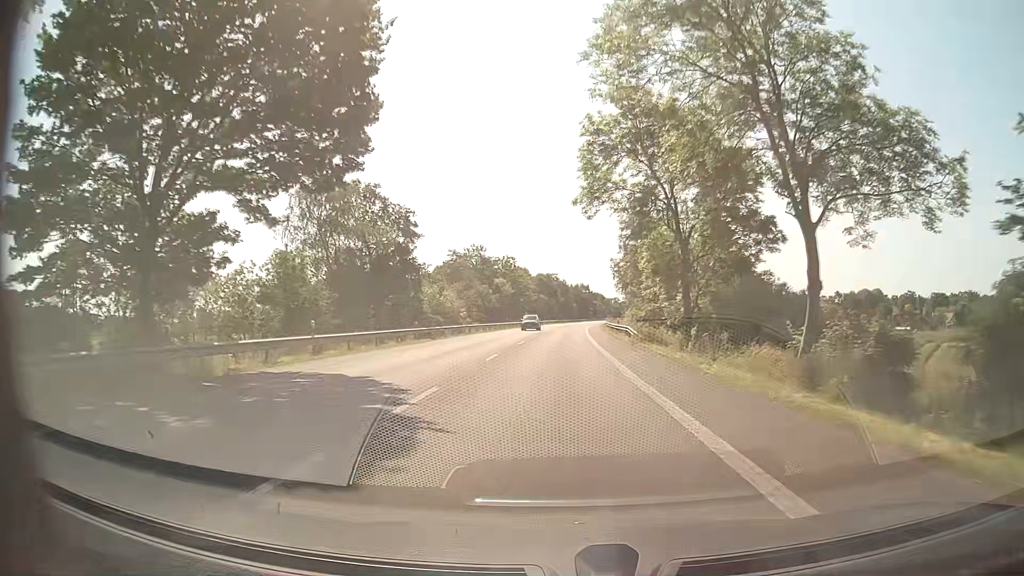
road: primary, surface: asphalt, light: Day
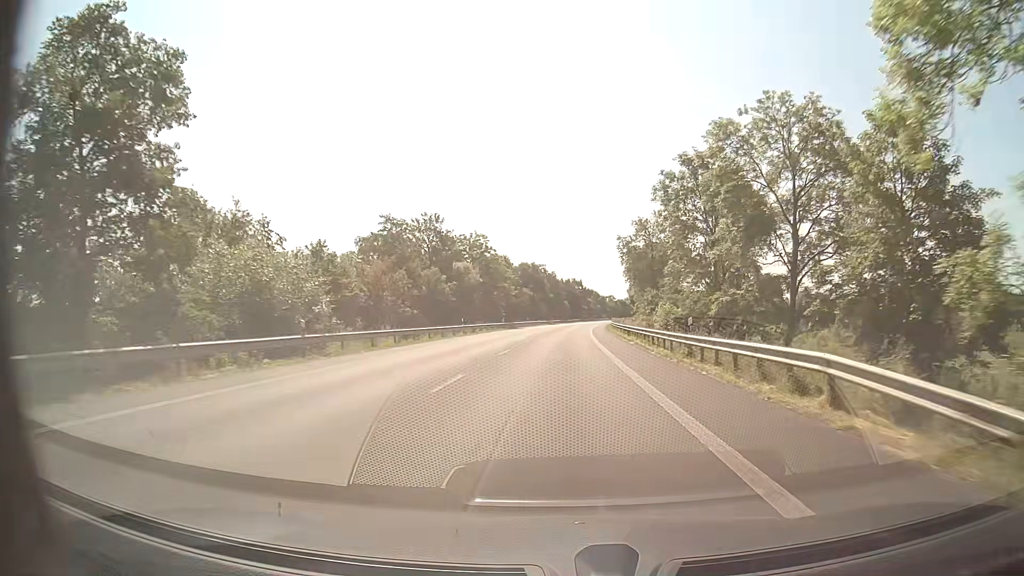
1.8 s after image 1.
(+0.3, +33.3) m; +1°
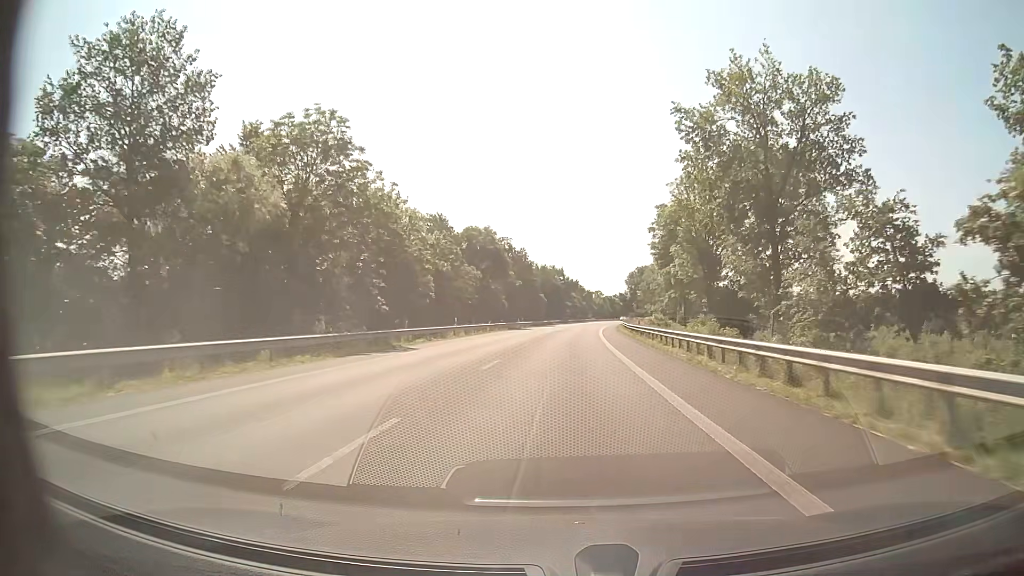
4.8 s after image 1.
(+1.0, +55.5) m; +2°
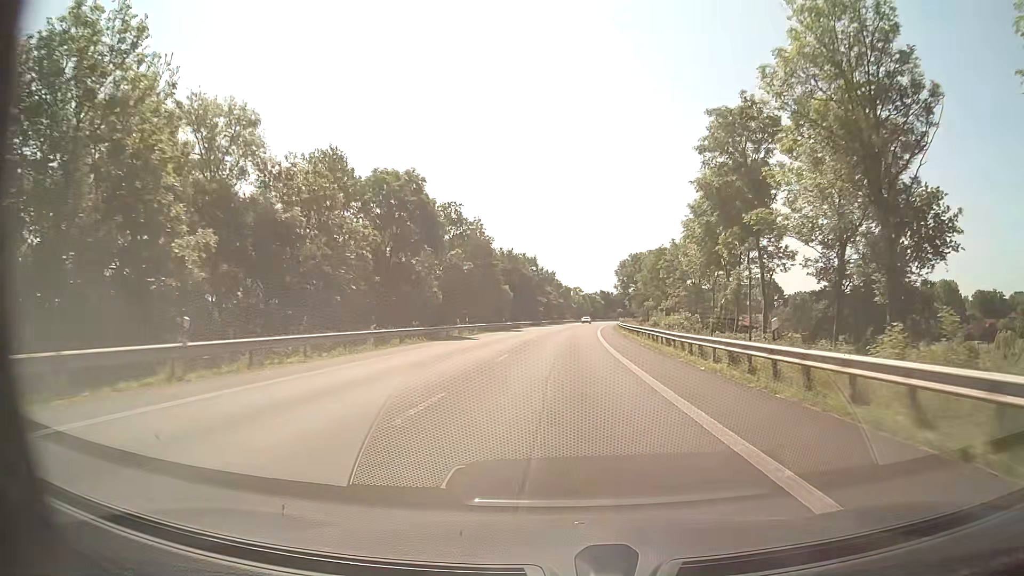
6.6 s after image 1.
(+0.5, +33.3) m; +2°
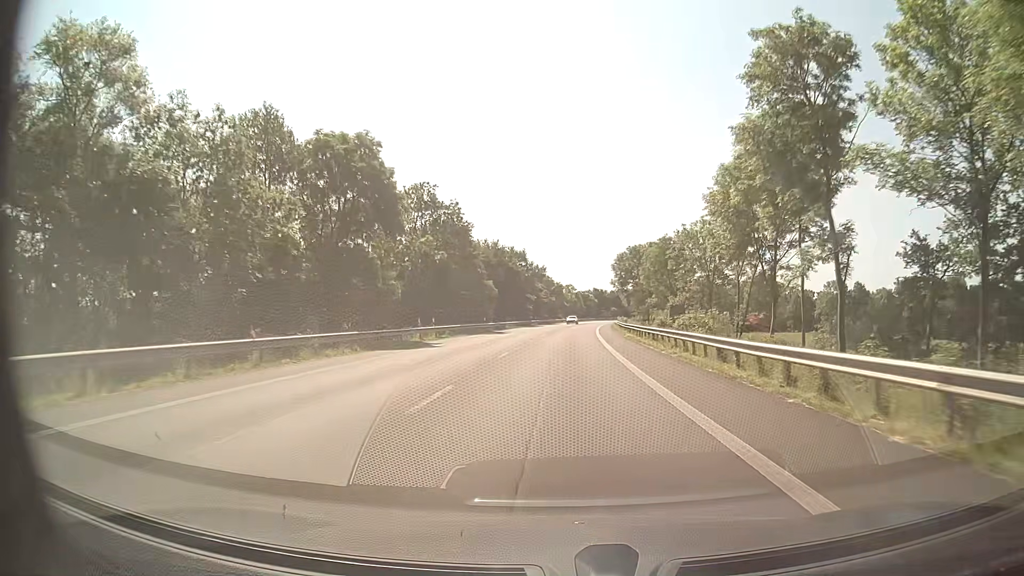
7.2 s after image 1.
(0.0, +11.1) m; +1°
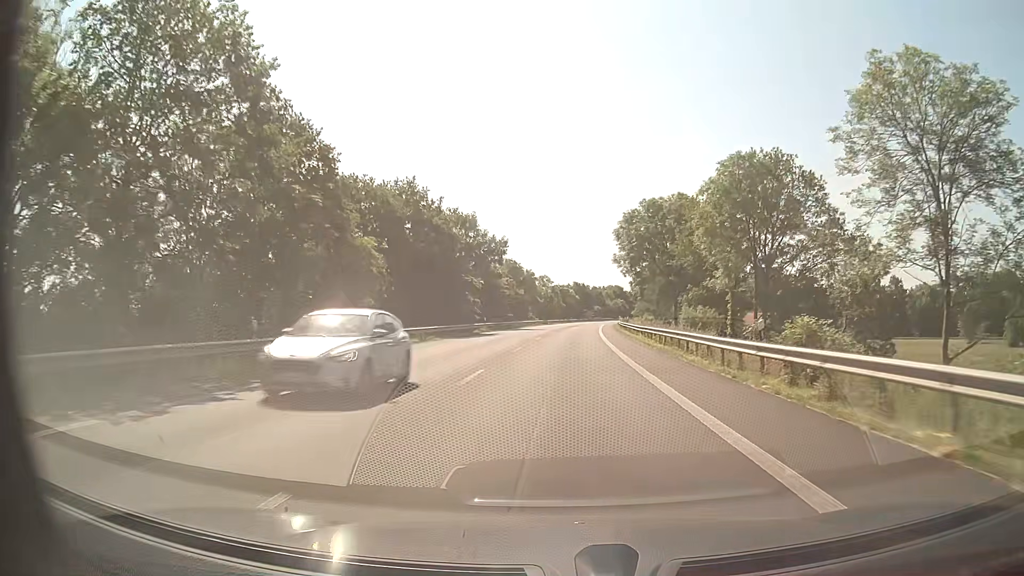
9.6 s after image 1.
(+0.7, +44.5) m; +3°
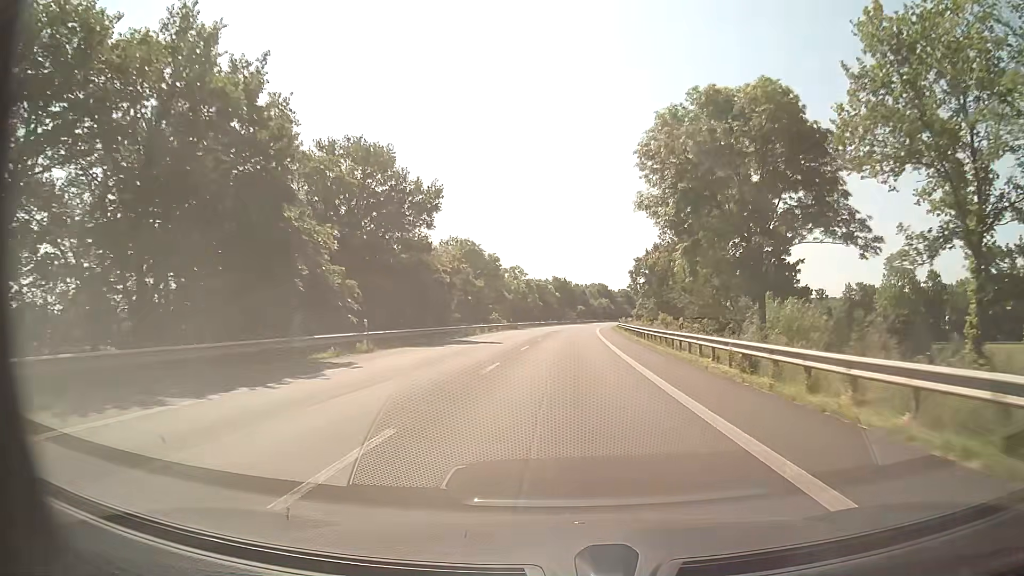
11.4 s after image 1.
(+0.2, +33.4) m; +1°
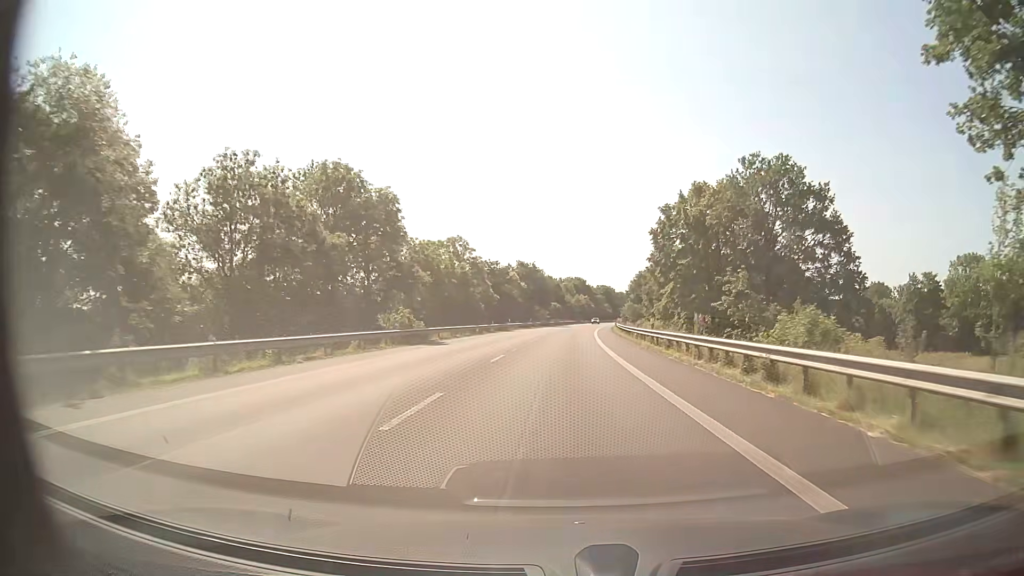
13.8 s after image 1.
(+1.1, +44.5) m; +3°
(0, +10) (0, +20) (0, +30) (0, +40) (+1, +50) (+1, +60) (+1, +70) (+2, +80) (+3, +90) (+3, +100) m
